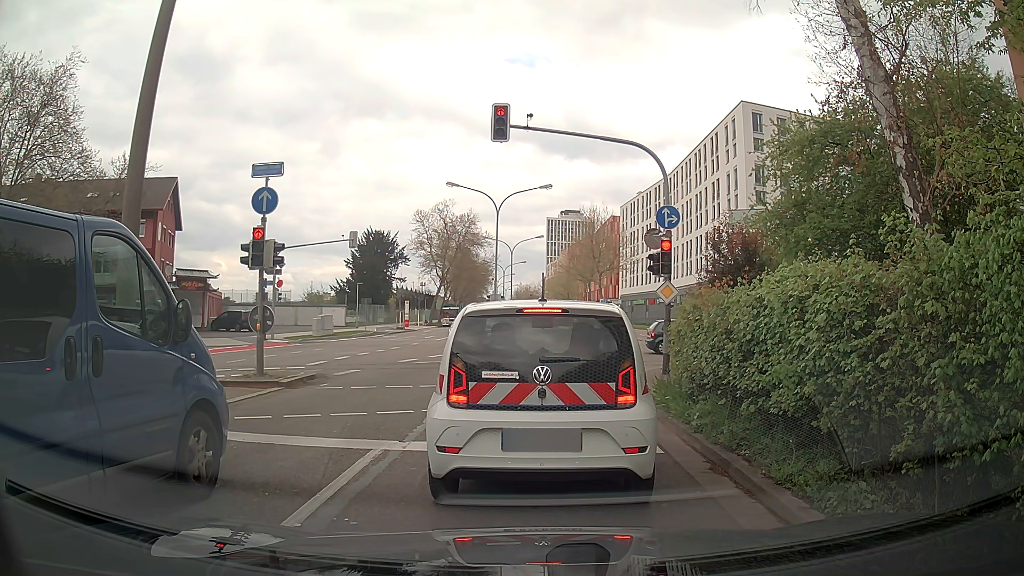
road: secondary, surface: asphalt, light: Day
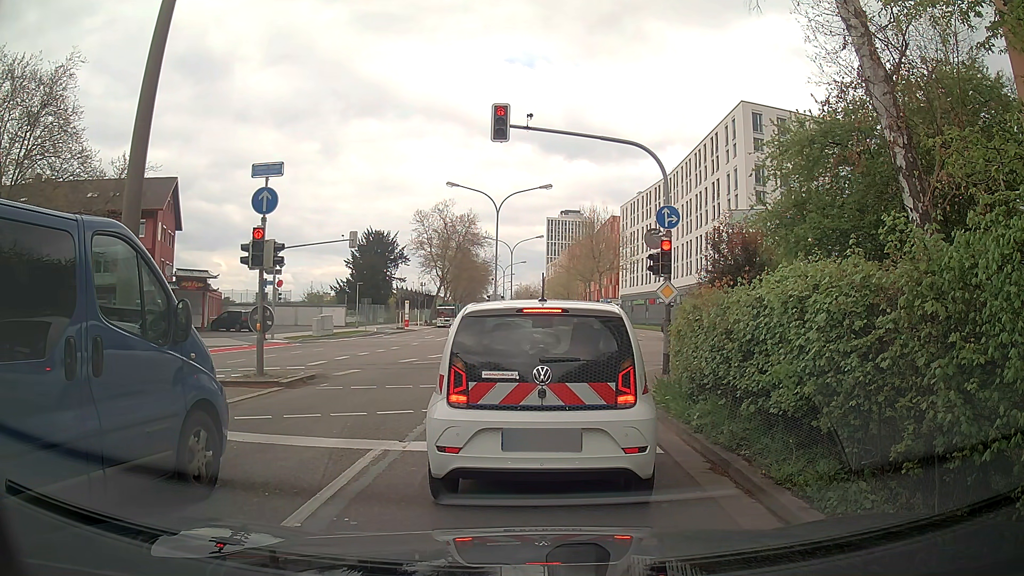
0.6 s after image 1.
(0.0, 0.0) m; 0°
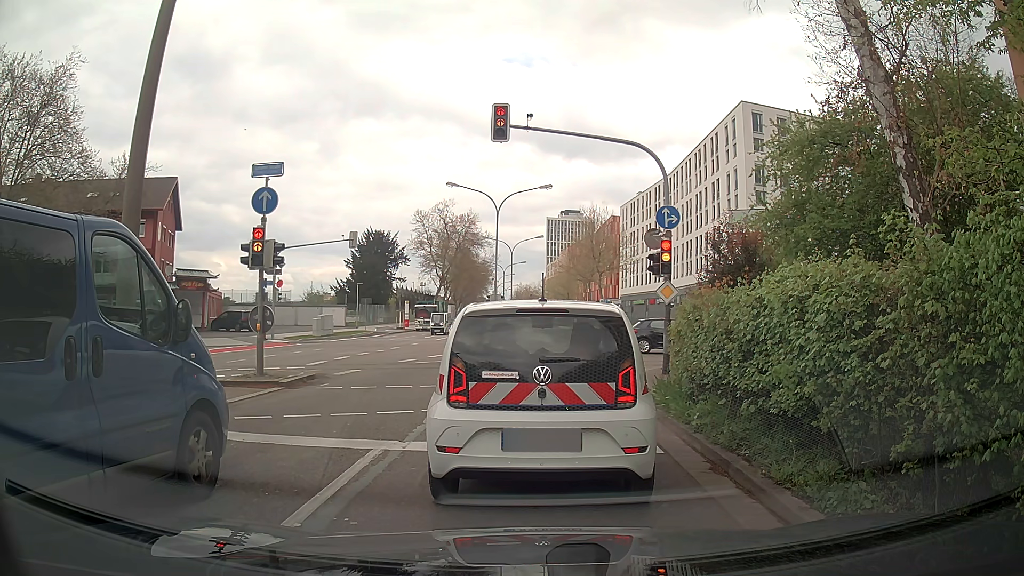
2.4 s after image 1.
(0.0, 0.0) m; 0°
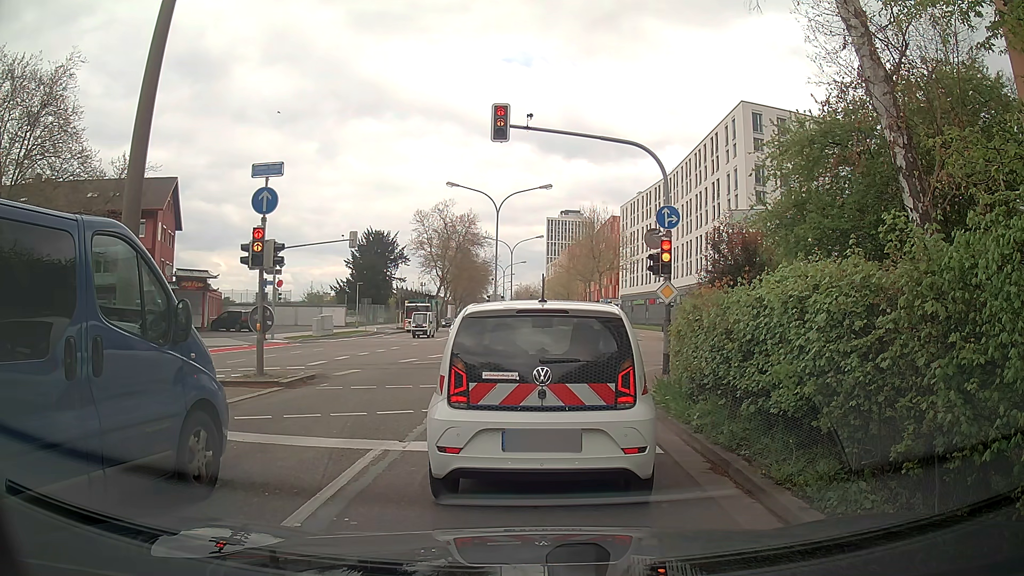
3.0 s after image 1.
(0.0, 0.0) m; 0°
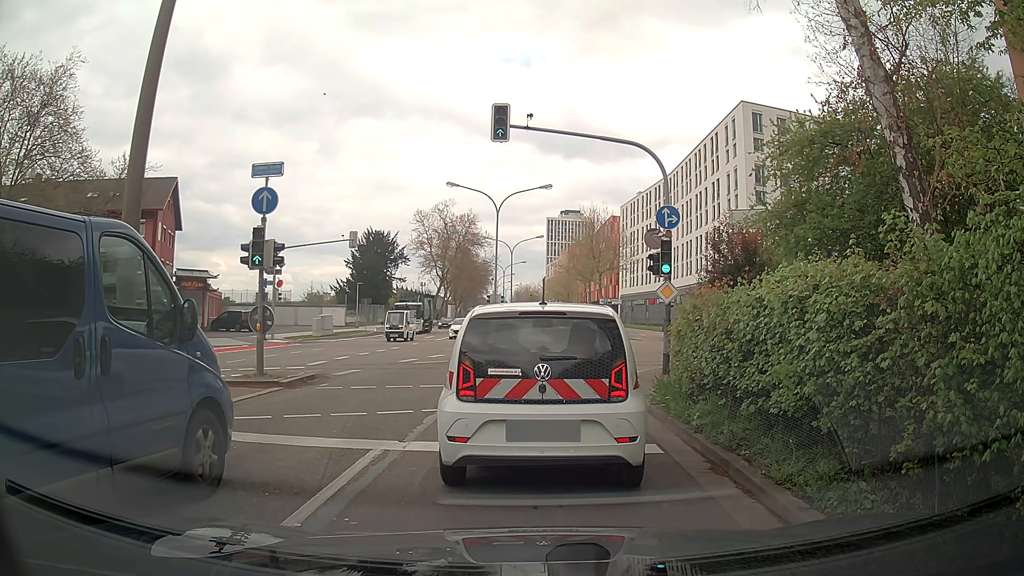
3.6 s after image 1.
(0.0, 0.0) m; 0°
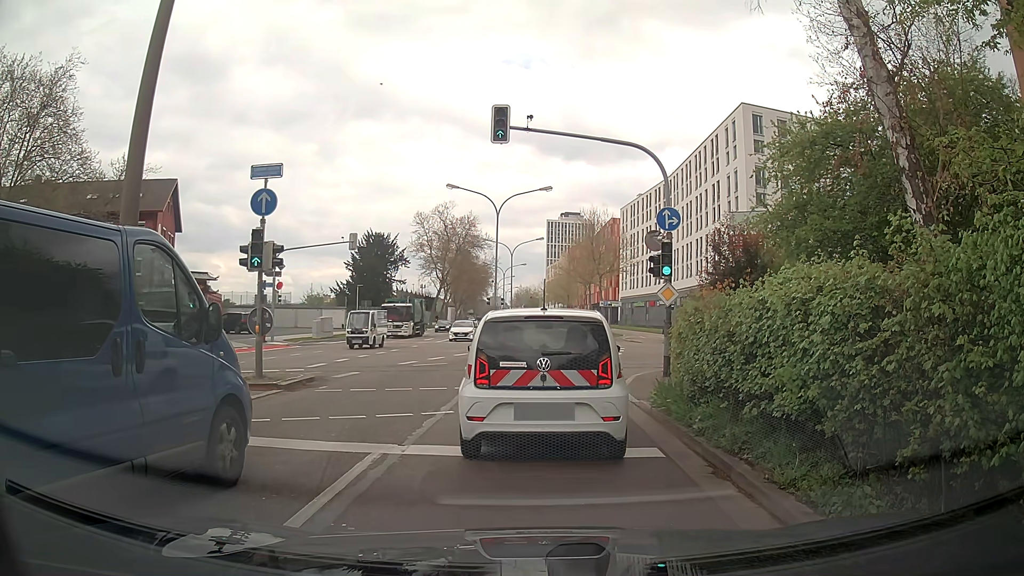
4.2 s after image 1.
(0.0, +0.1) m; 0°
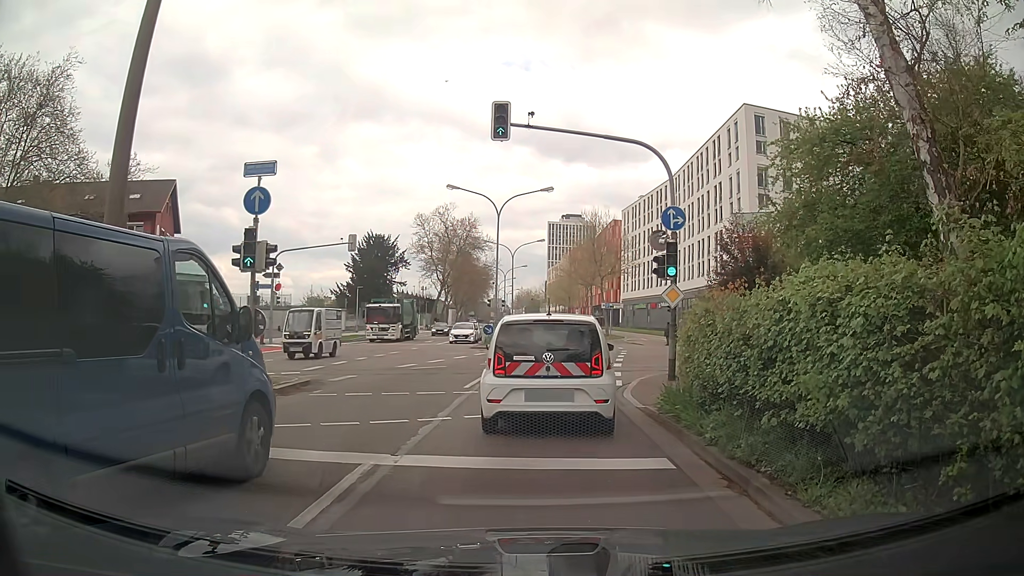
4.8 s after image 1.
(0.0, +0.5) m; 0°
